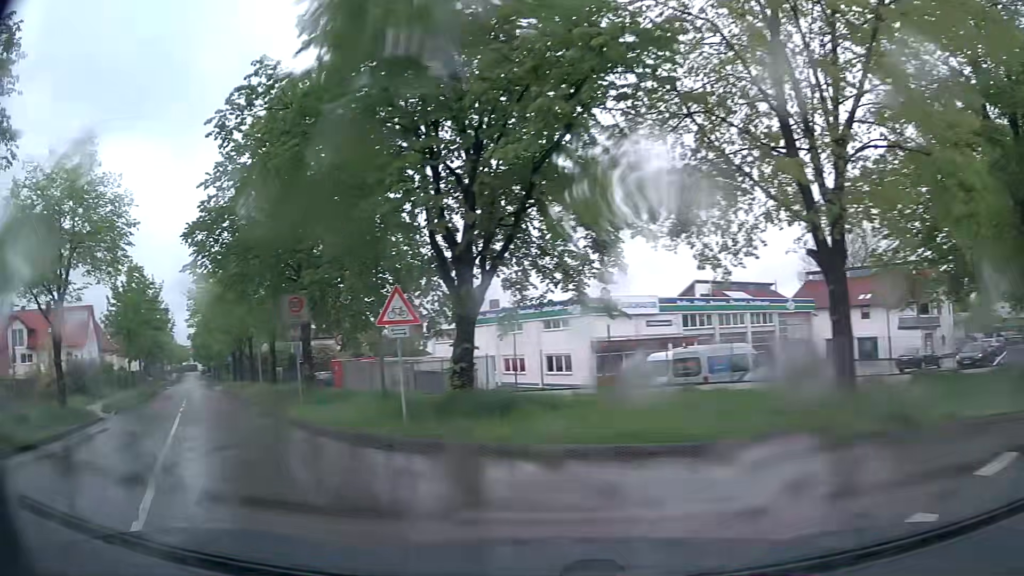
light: Day
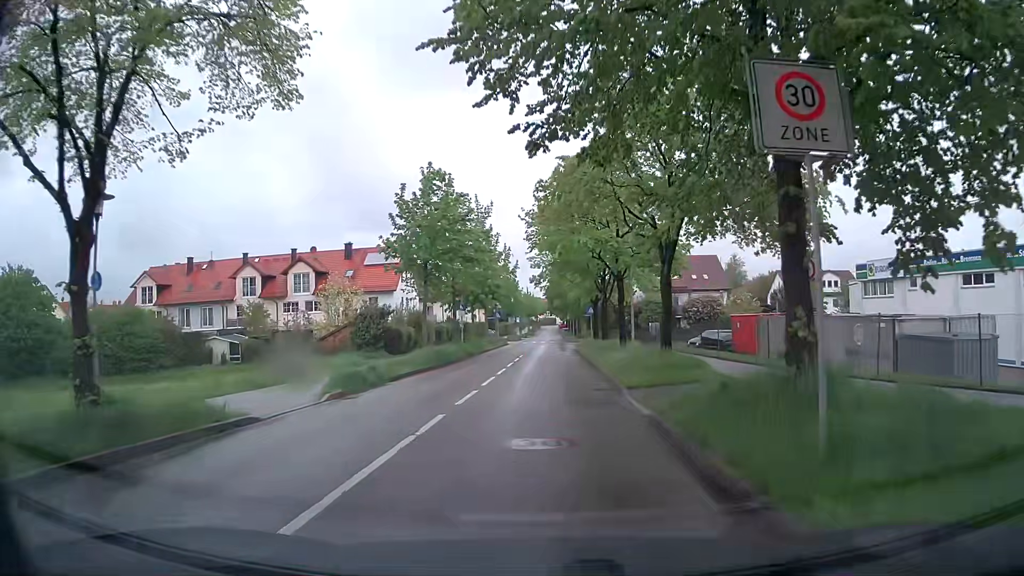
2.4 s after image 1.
(-5.6, +14.2) m; -30°
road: residential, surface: asphalt
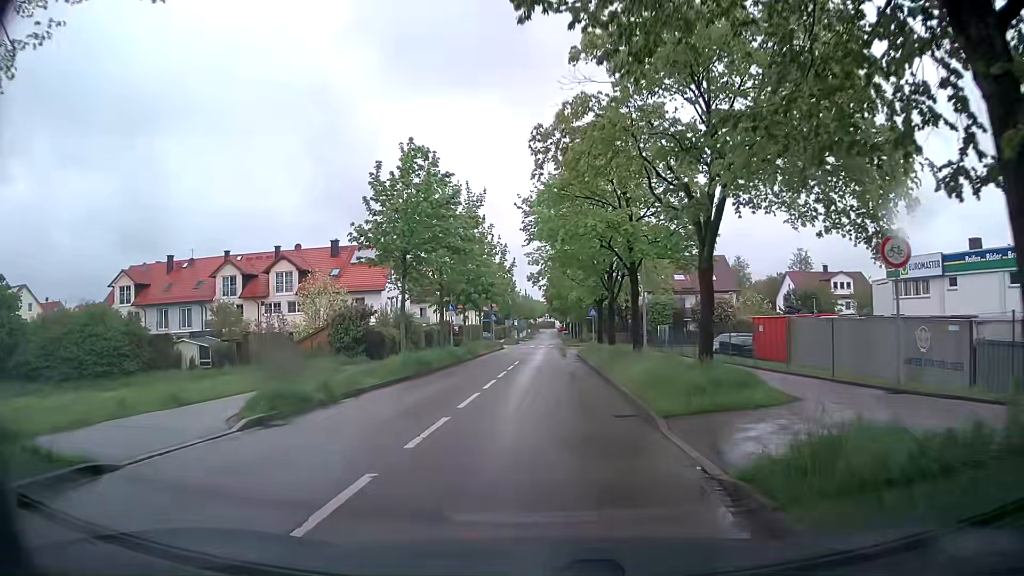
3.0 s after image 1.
(-0.1, +4.6) m; -1°
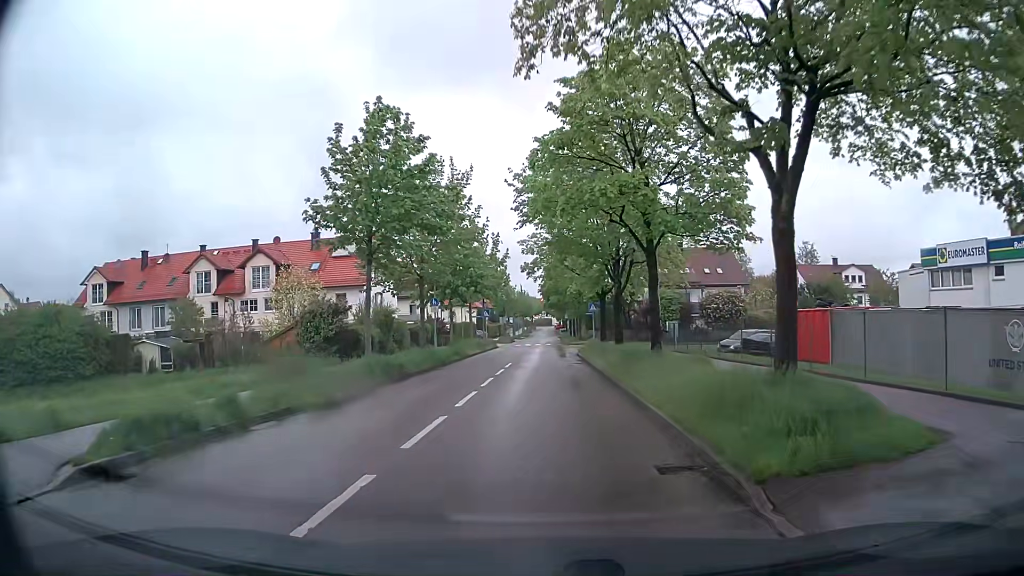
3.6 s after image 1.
(0.0, +4.8) m; +1°
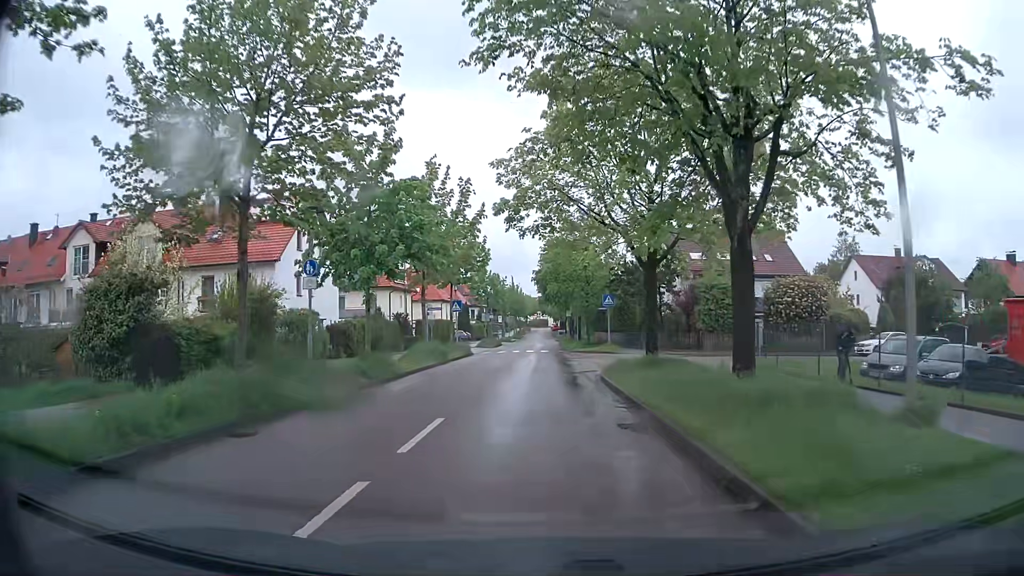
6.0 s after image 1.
(-0.1, +18.5) m; 0°
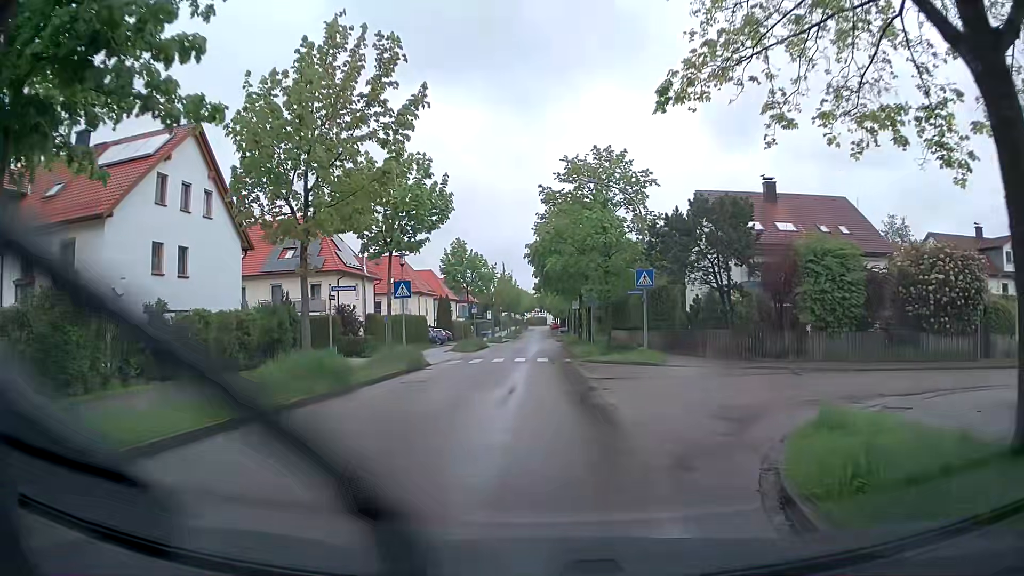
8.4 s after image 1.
(0.0, +16.3) m; 0°
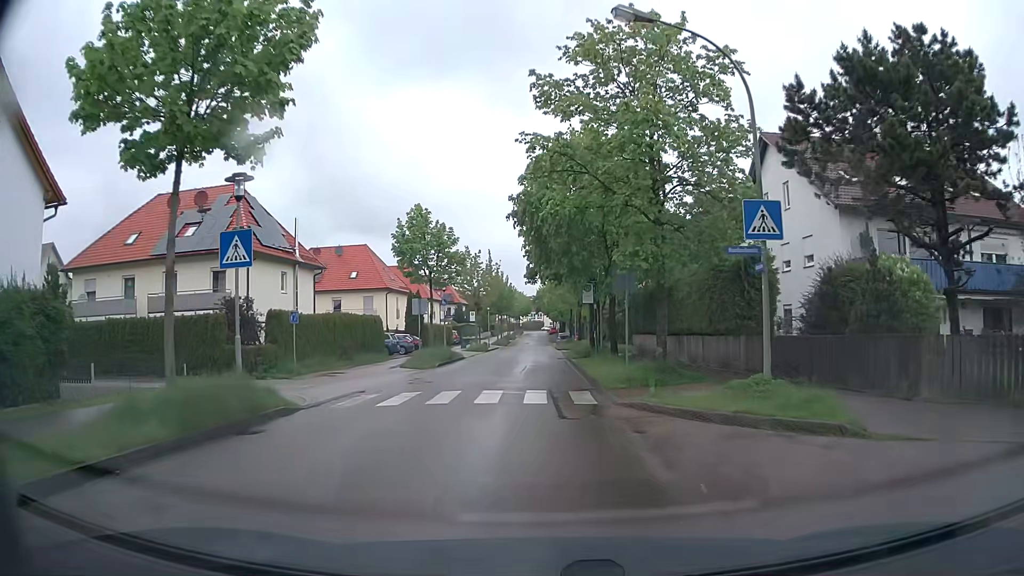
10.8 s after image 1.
(-0.1, +15.8) m; +1°
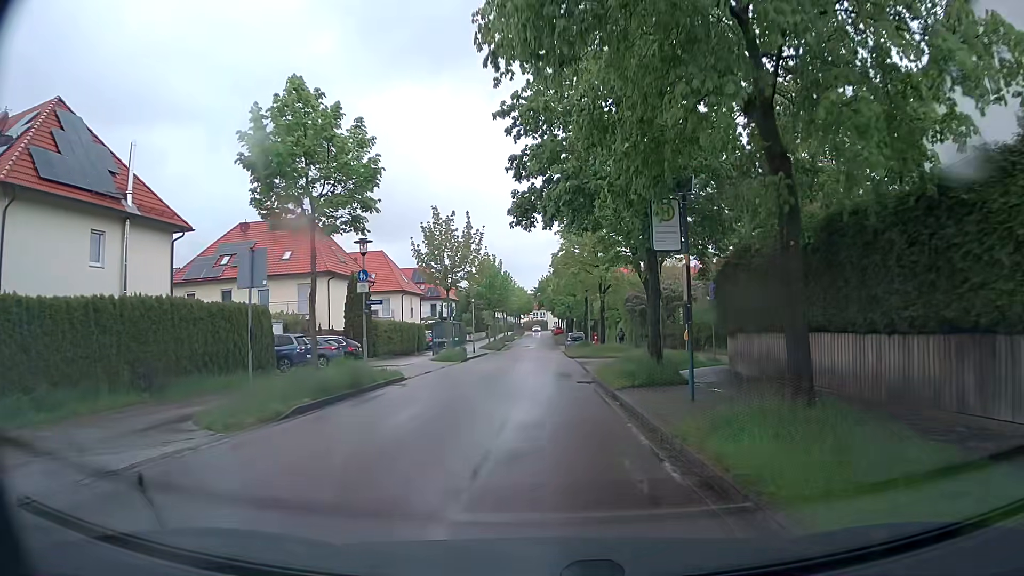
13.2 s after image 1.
(-0.3, +19.3) m; 0°
(0, +10) (-1, +20) (-1, +30) (-1, +40) (-1, +50) (-2, +60) (-2, +70) (-2, +80) (-2, +90) (-3, +100) m
